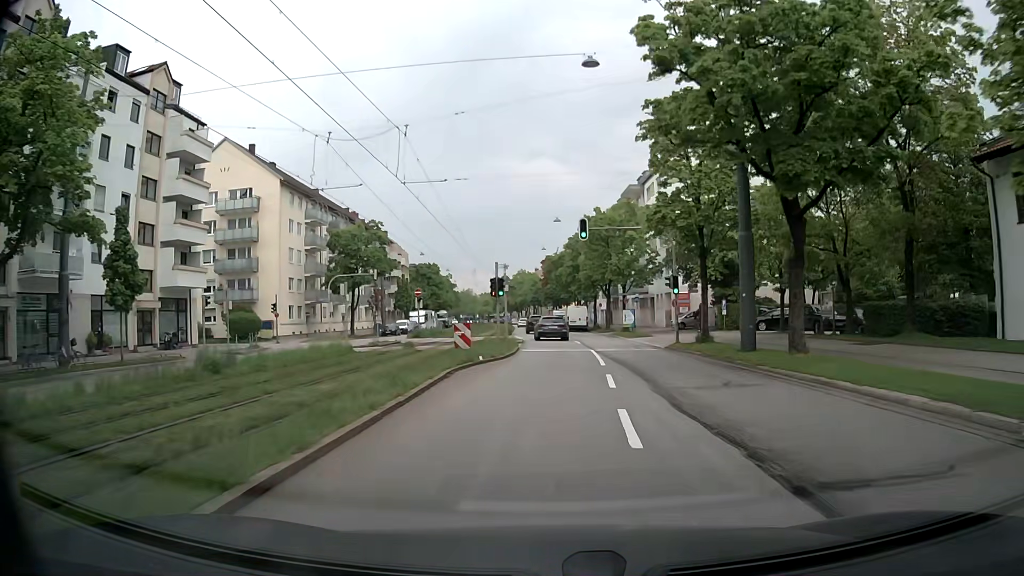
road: secondary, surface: asphalt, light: Day
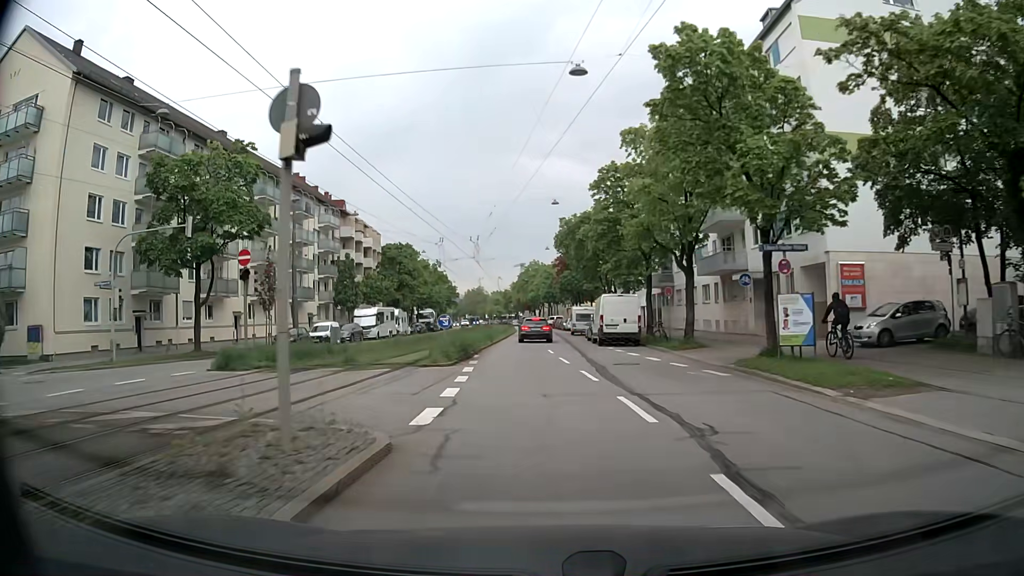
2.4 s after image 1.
(+0.5, +33.4) m; -2°
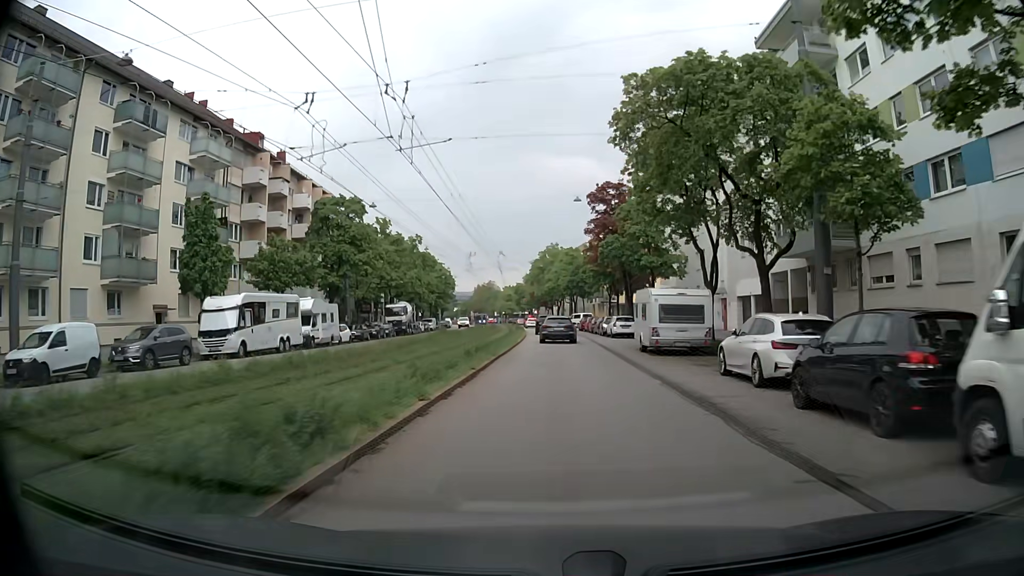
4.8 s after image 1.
(-1.0, +32.8) m; -1°
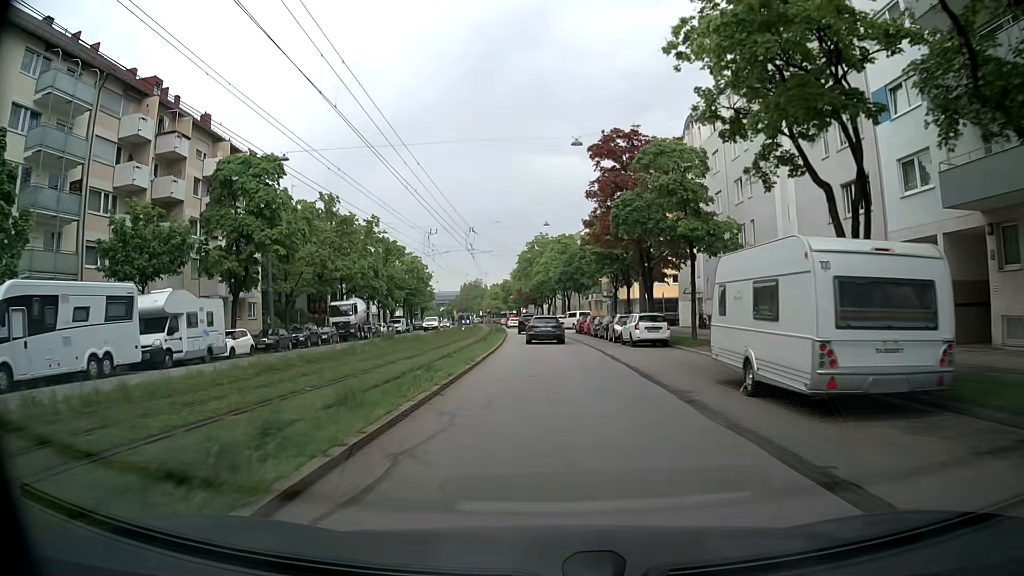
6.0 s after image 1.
(+0.1, +15.9) m; +1°
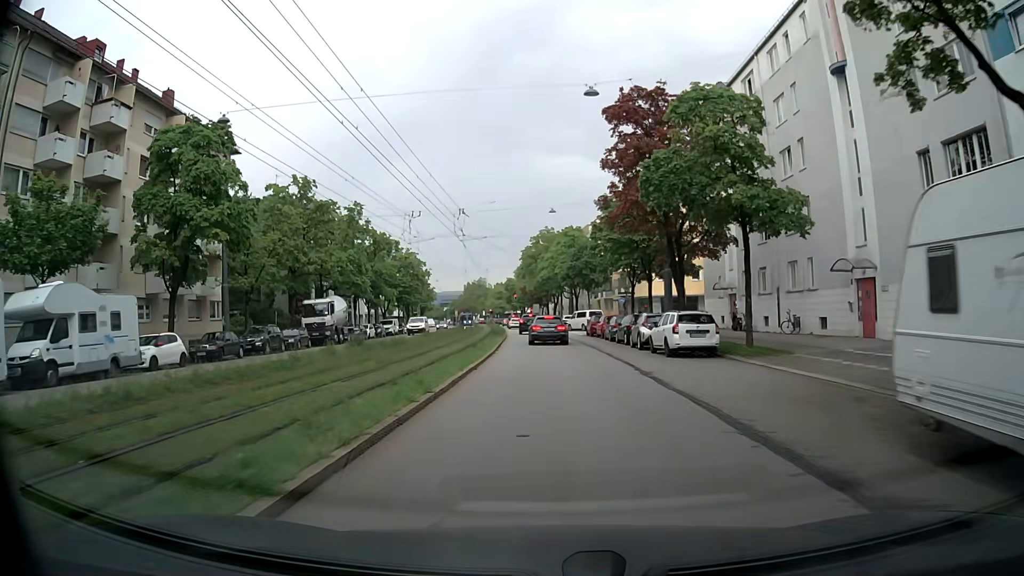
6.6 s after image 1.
(0.0, +7.8) m; -1°
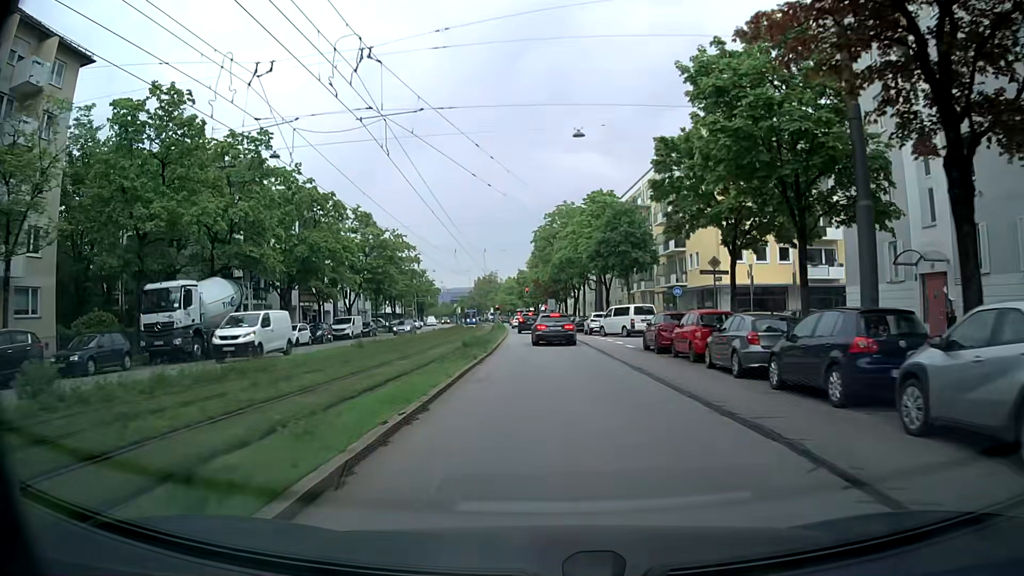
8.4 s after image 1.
(-0.1, +22.9) m; -1°
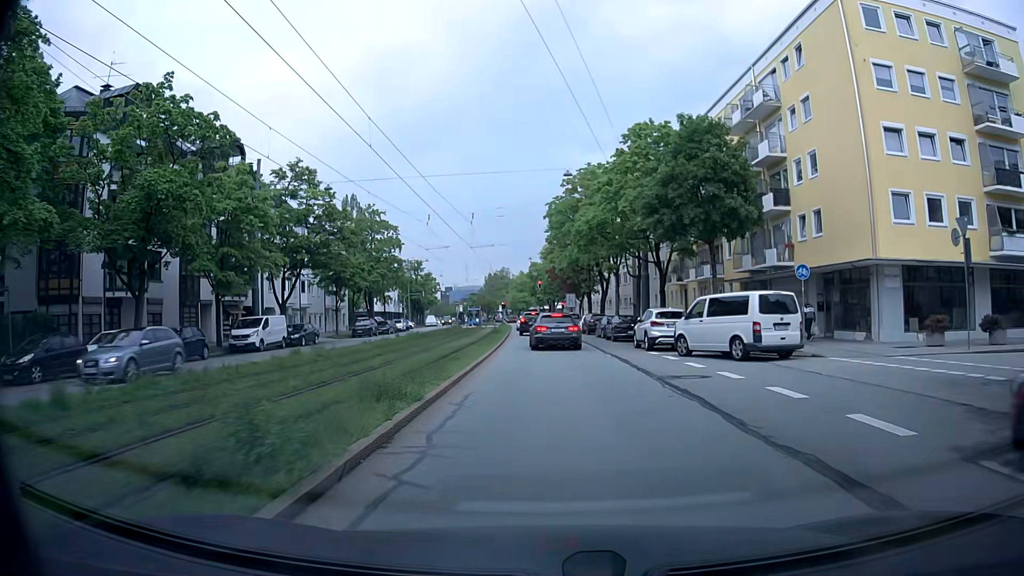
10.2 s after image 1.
(-0.3, +21.4) m; -2°
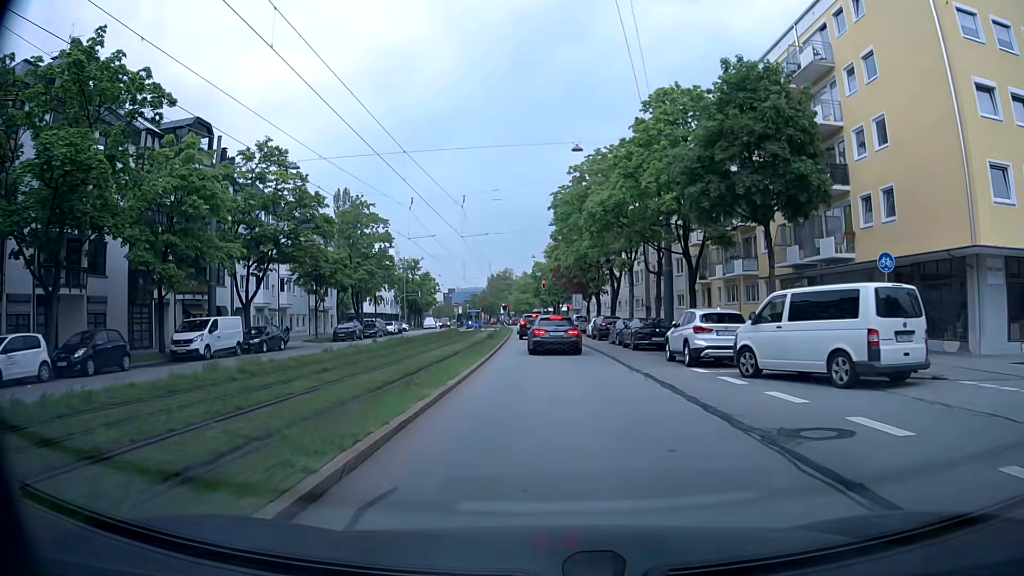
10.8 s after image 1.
(0.0, +6.7) m; 0°
